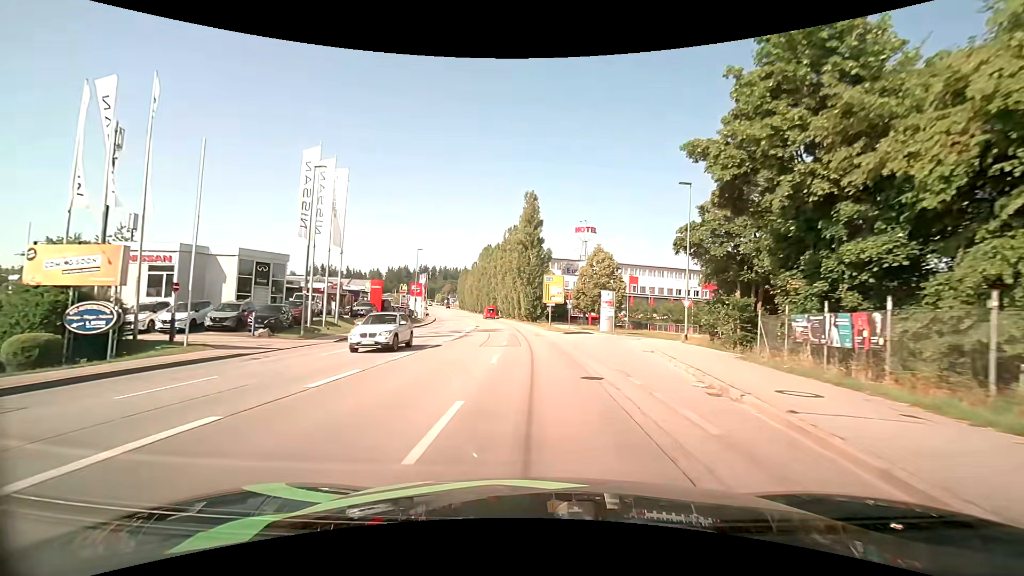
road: tertiary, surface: asphalt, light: Day
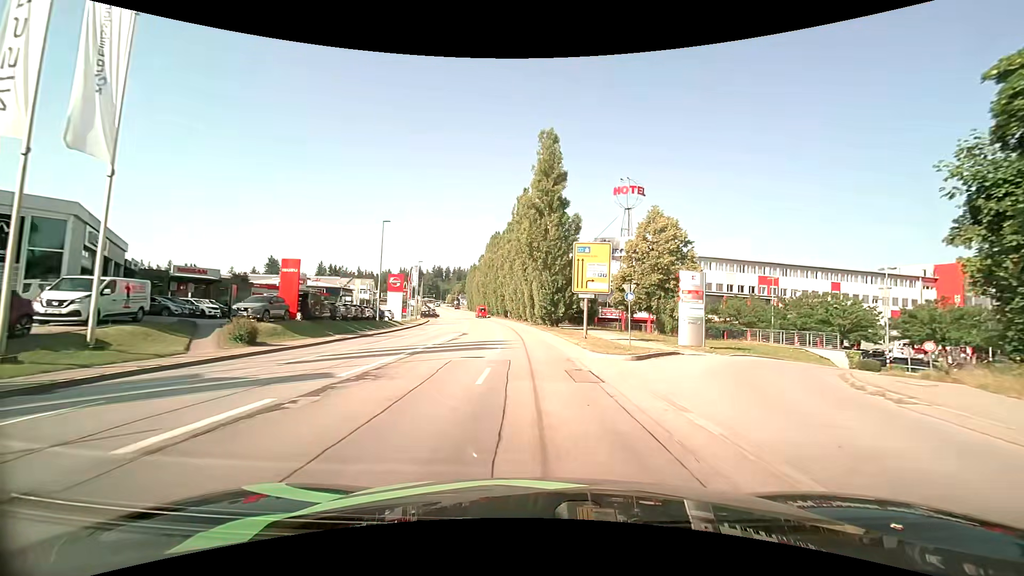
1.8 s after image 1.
(-0.5, +22.6) m; -2°
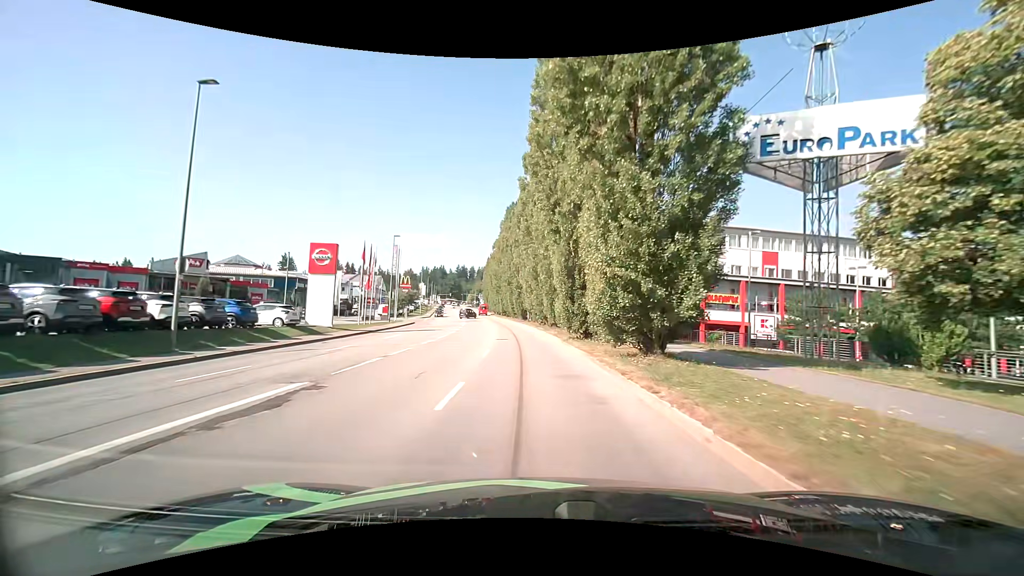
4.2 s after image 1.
(-0.8, +29.8) m; -3°
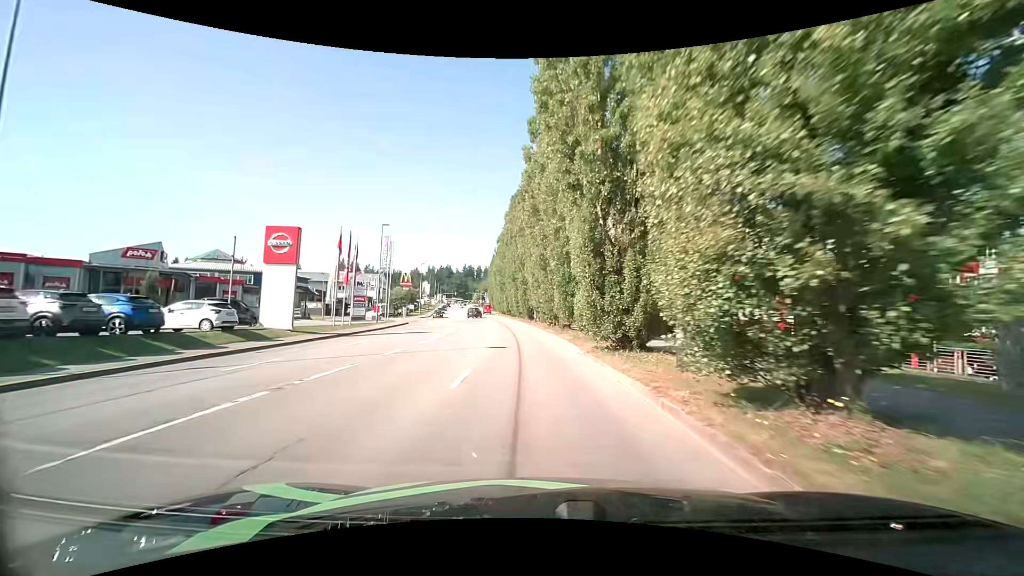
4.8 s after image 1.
(-0.1, +7.3) m; -1°
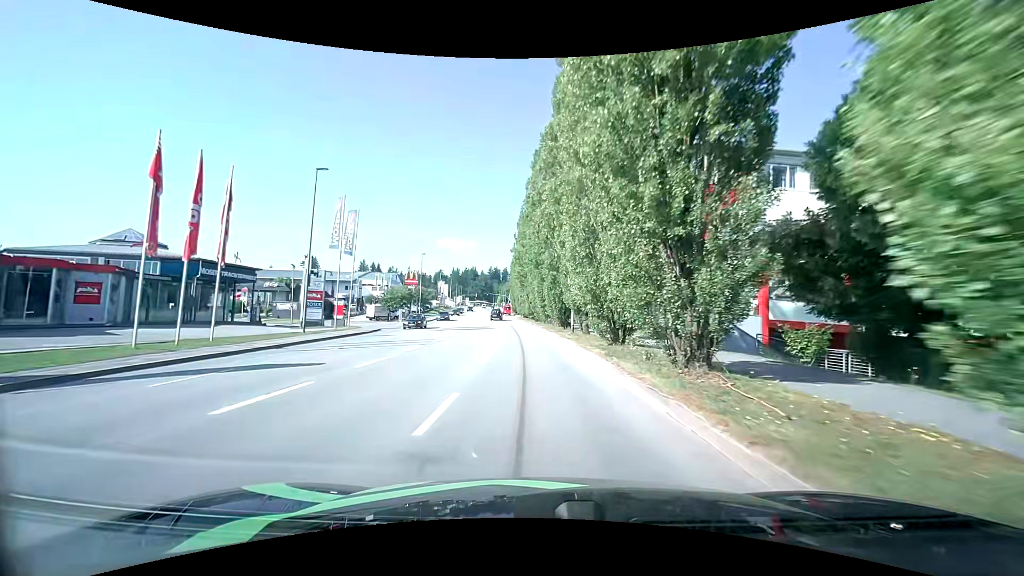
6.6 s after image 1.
(-0.6, +21.6) m; -3°
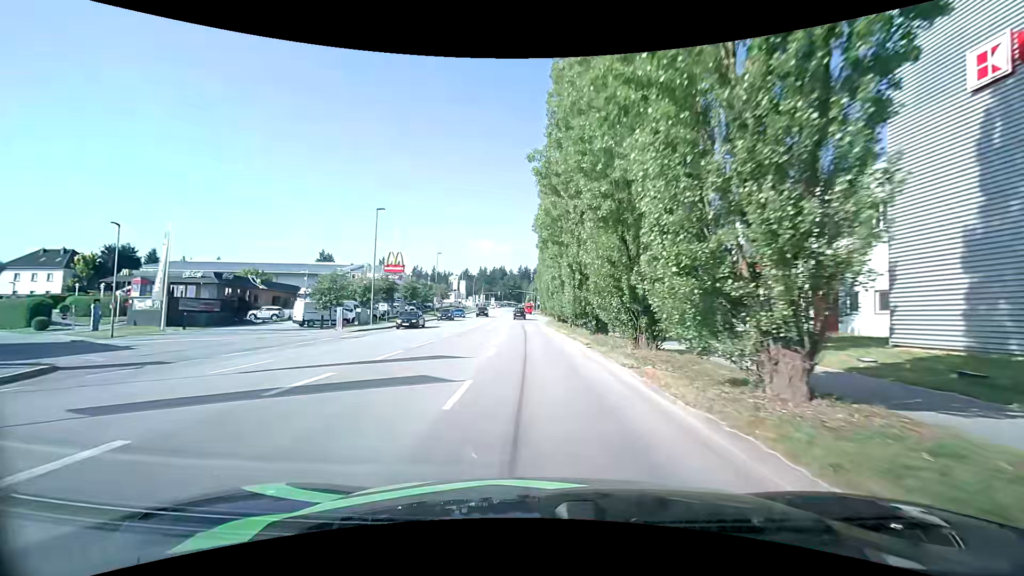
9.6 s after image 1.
(-1.3, +34.9) m; -4°
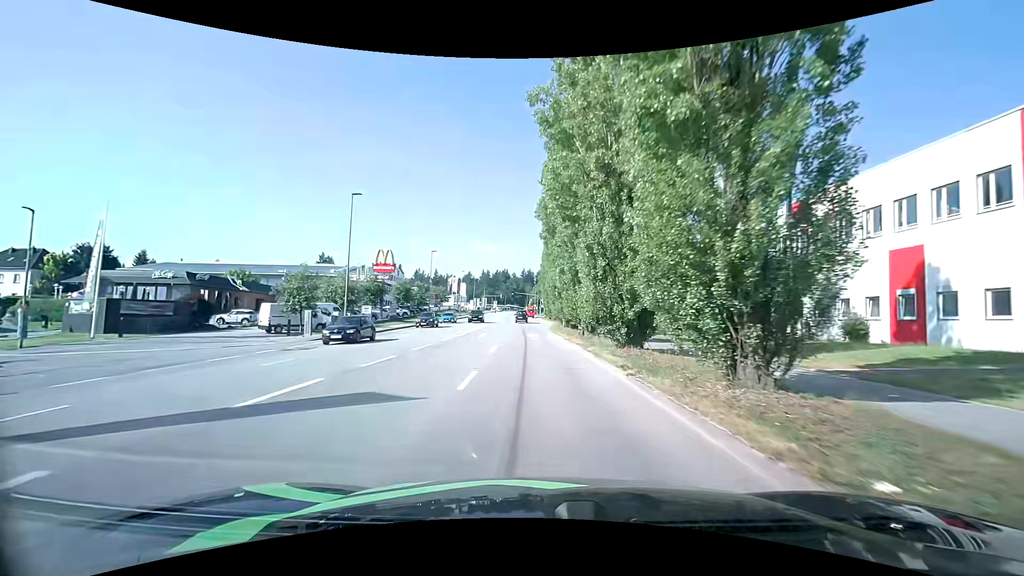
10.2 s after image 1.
(0.0, +6.8) m; 0°
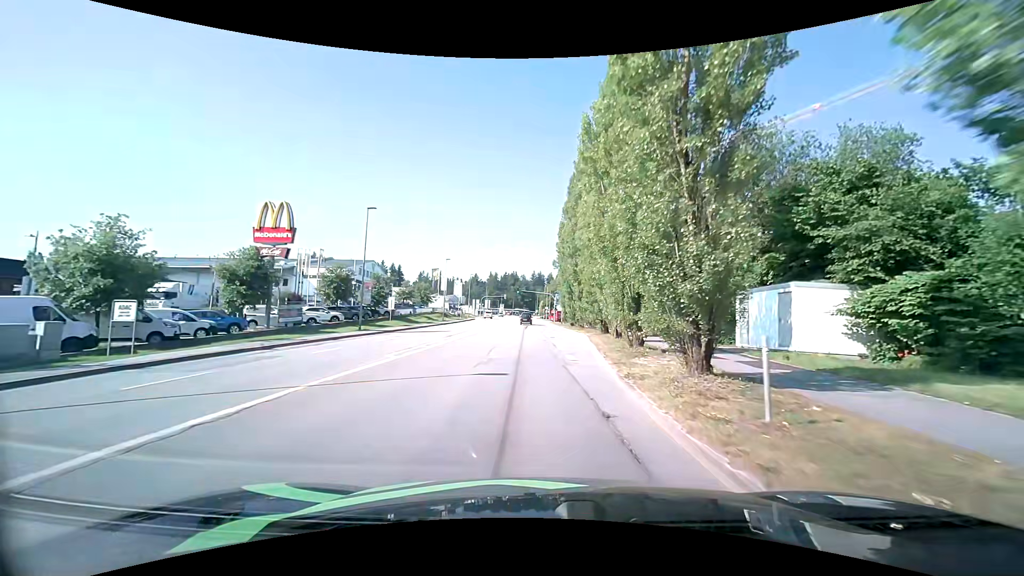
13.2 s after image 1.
(-1.0, +31.7) m; -2°
(0, +10) (0, +20) (+1, +30) (+1, +40) (+1, +50) (+1, +60) (+1, +70) (+1, +80) (+1, +90) (0, +100) m
